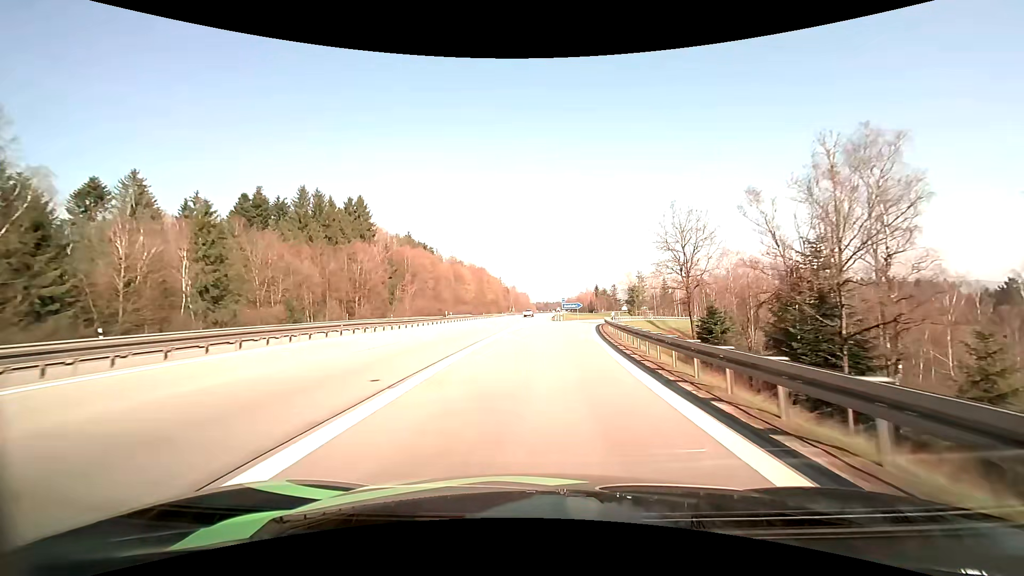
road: motorway_link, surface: asphalt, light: Day
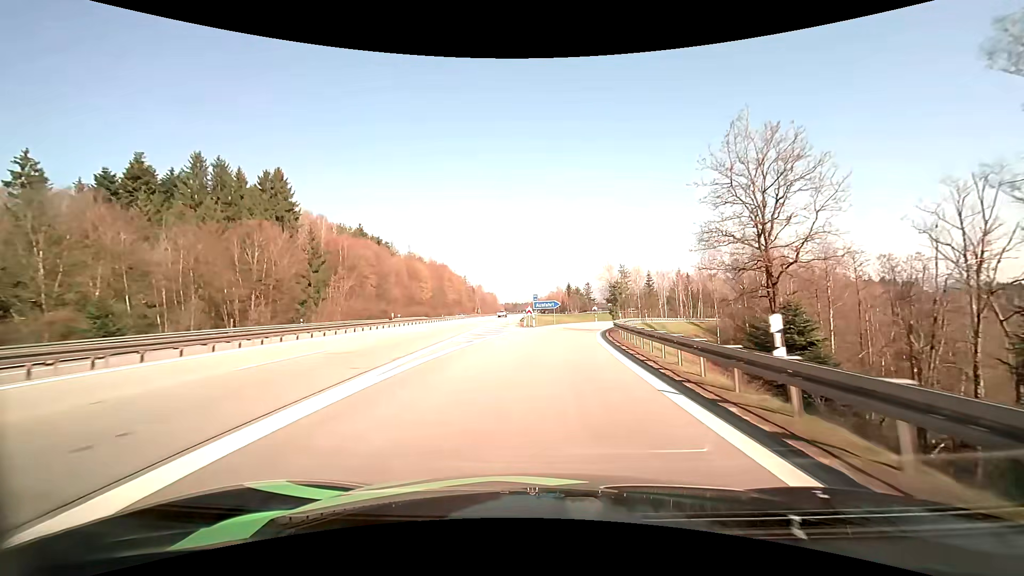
(+0.6, +22.4) m; +3°
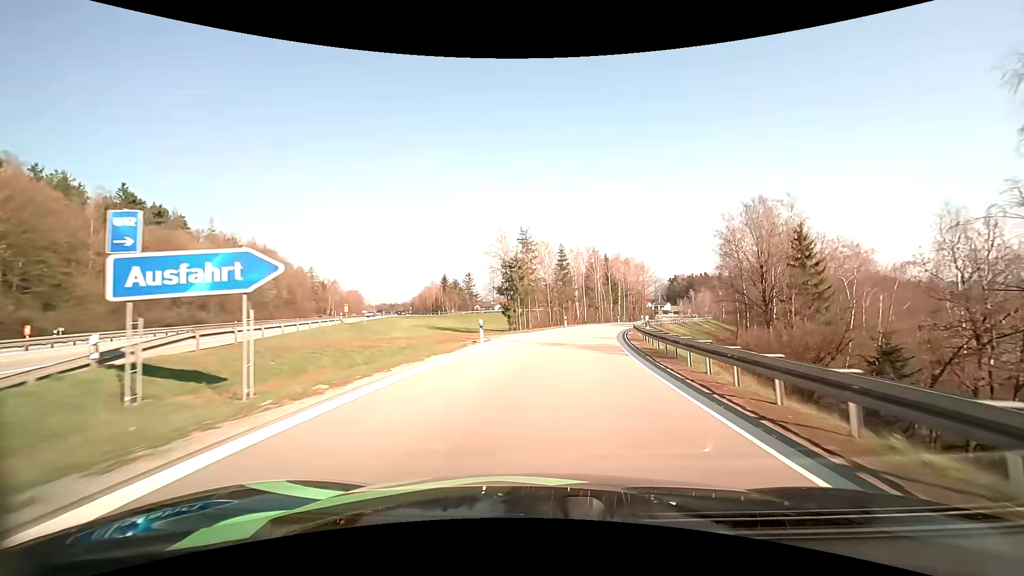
(+5.6, +53.1) m; +13°
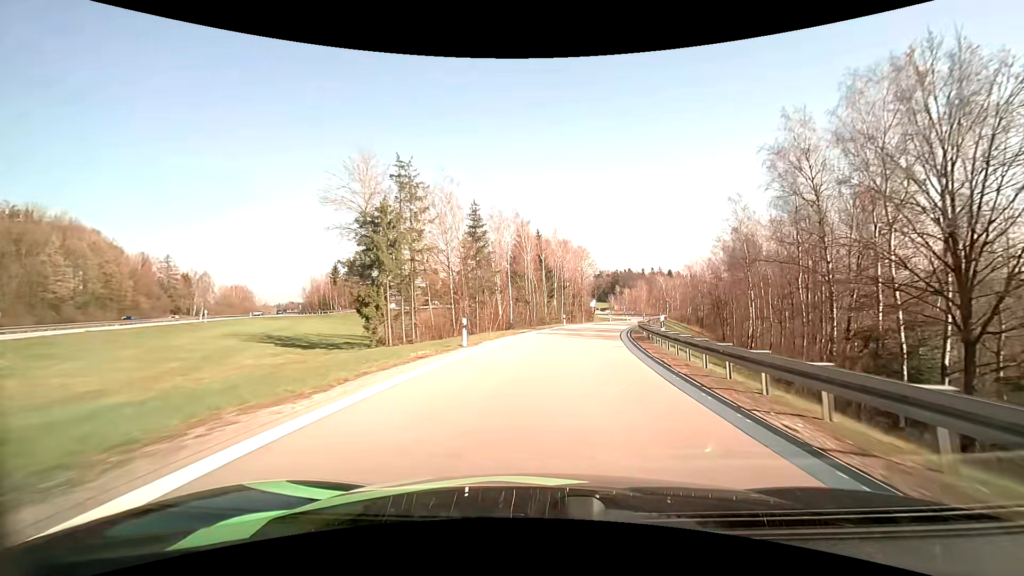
(+2.7, +31.6) m; +9°
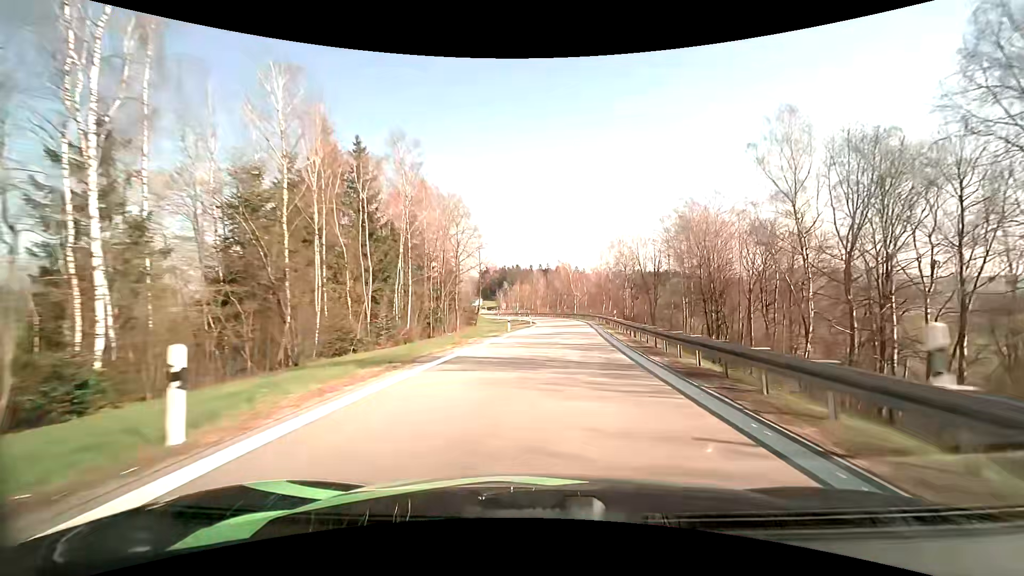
(+5.0, +42.8) m; +13°
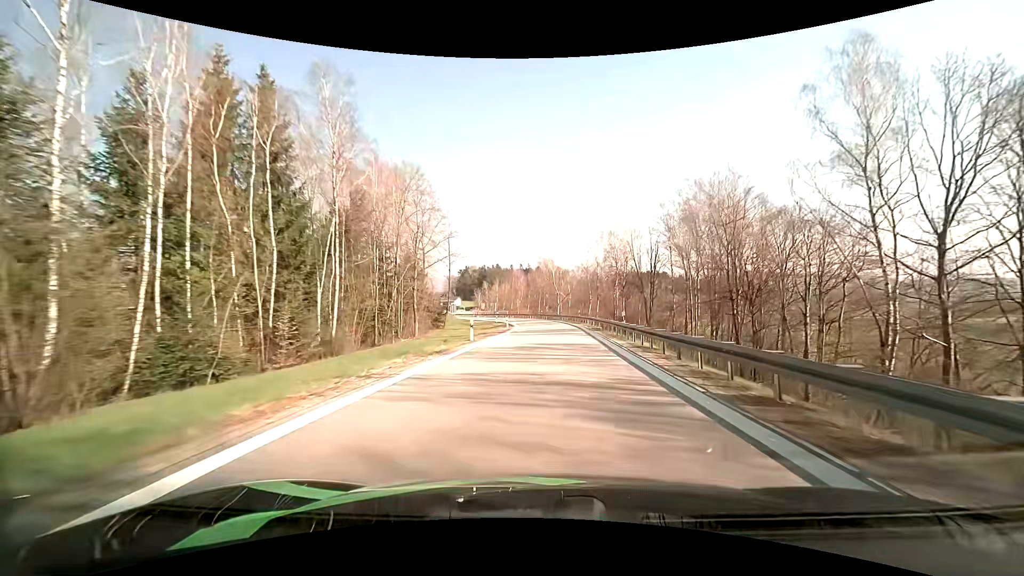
(+0.2, +10.8) m; +3°
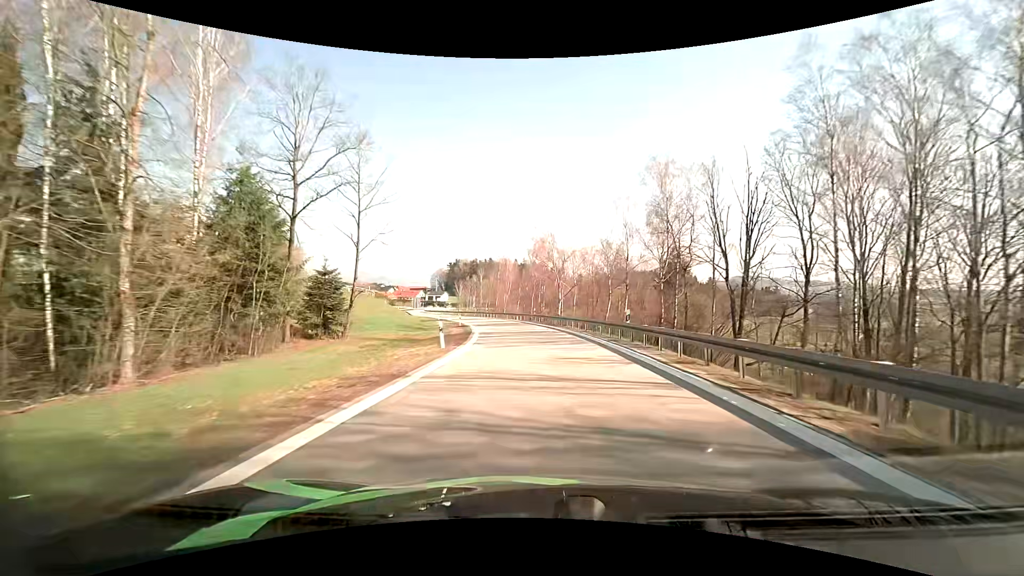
(+0.3, +32.0) m; +1°
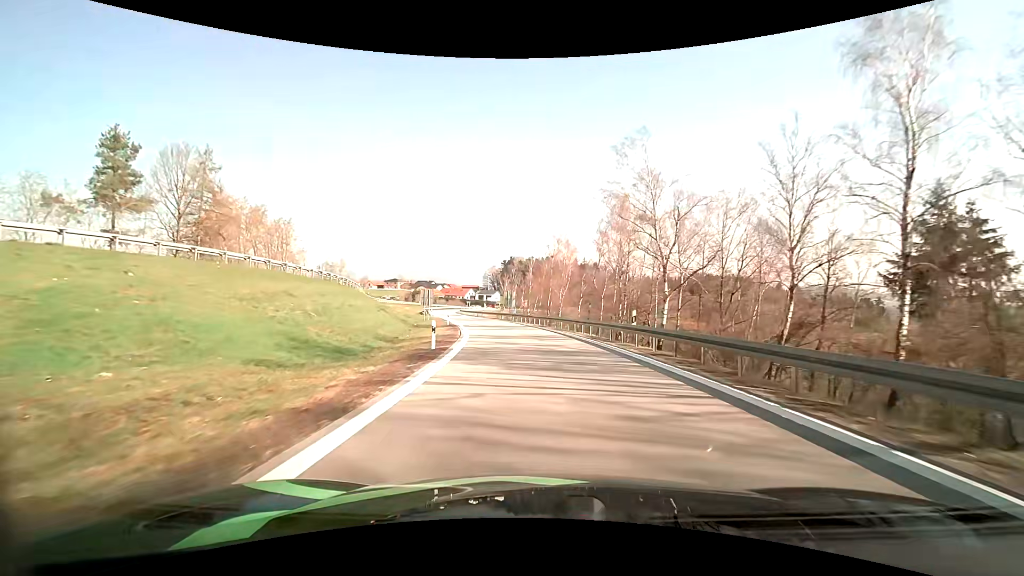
(-1.5, +31.2) m; -6°
(0, +10) (-1, +20) (-2, +30) (-4, +40) (-7, +49) (-9, +59) (-12, +69) (-15, +78) (-17, +88) (-20, +98) m
